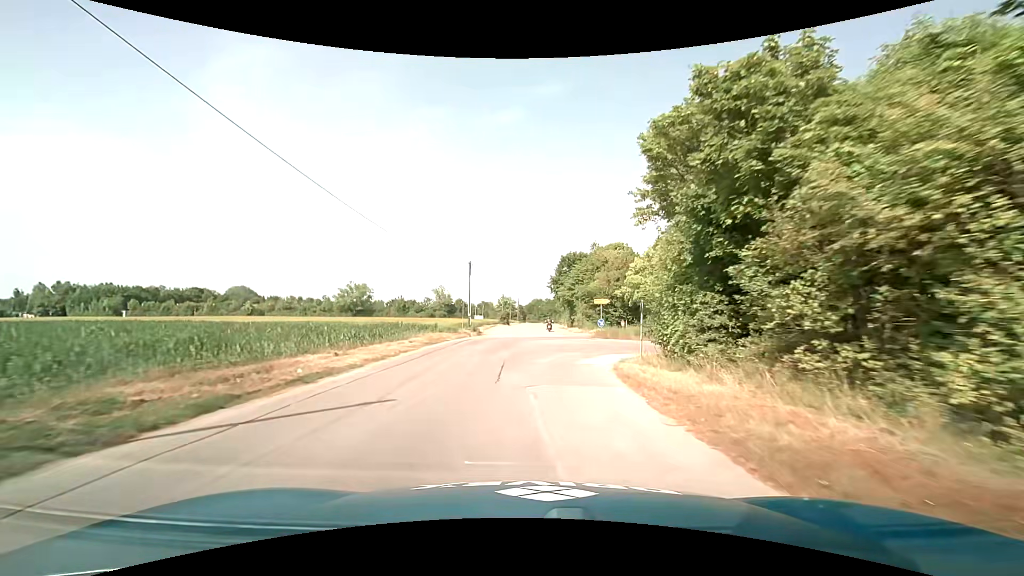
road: service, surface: asphalt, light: Day
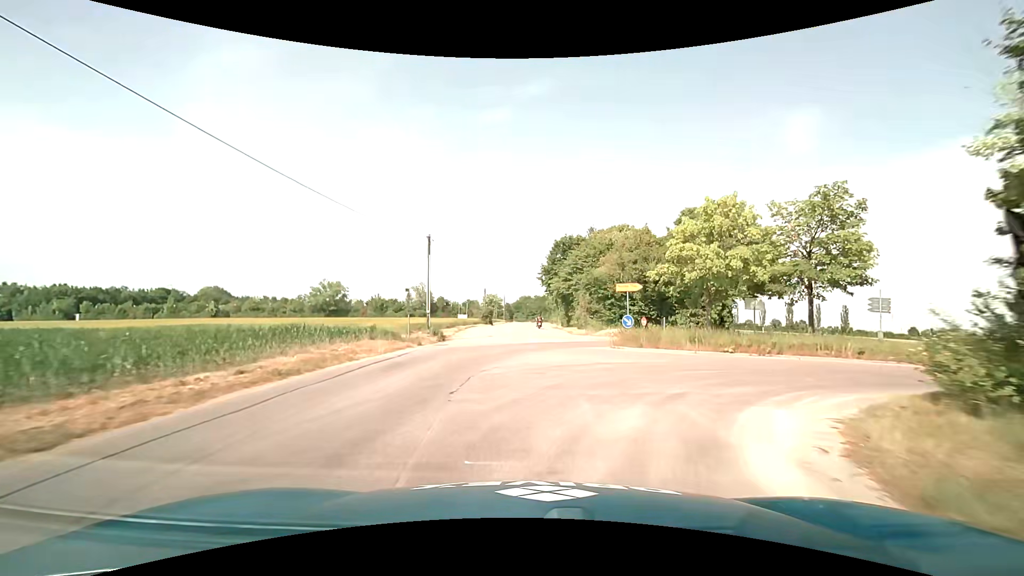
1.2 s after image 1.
(+0.2, +13.9) m; +2°
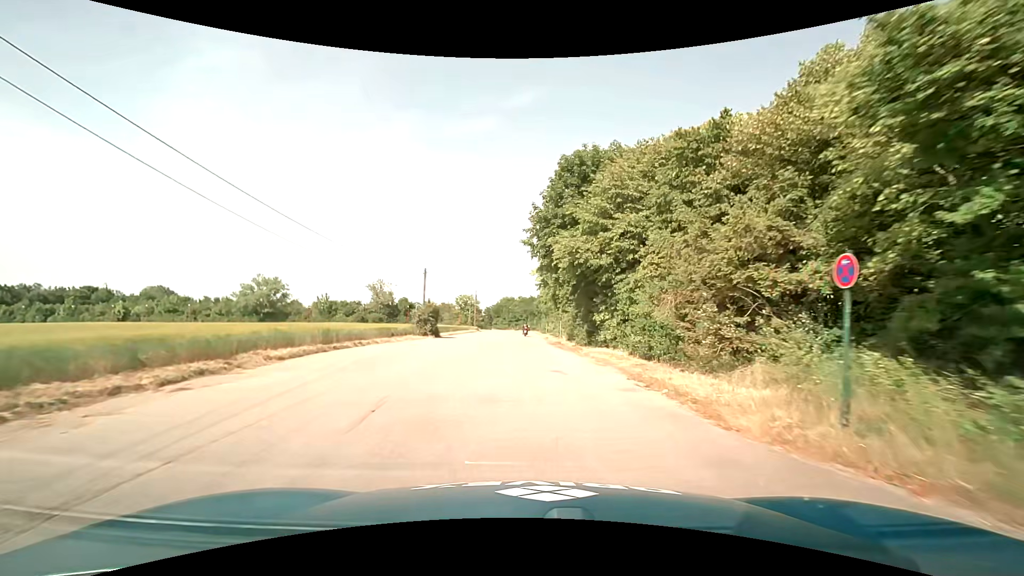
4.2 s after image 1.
(+0.5, +34.8) m; +1°
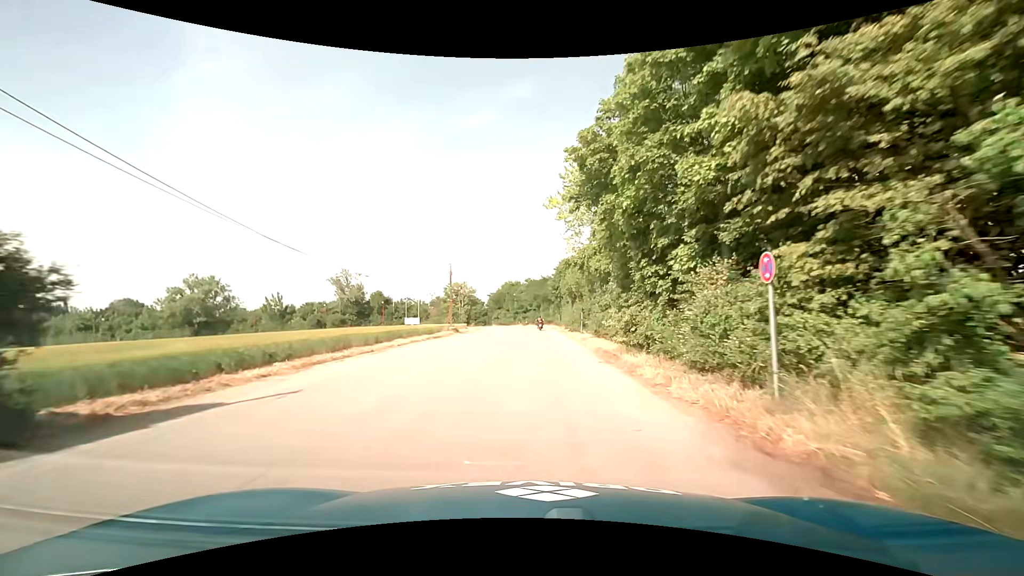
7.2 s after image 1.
(-0.2, +34.9) m; -1°
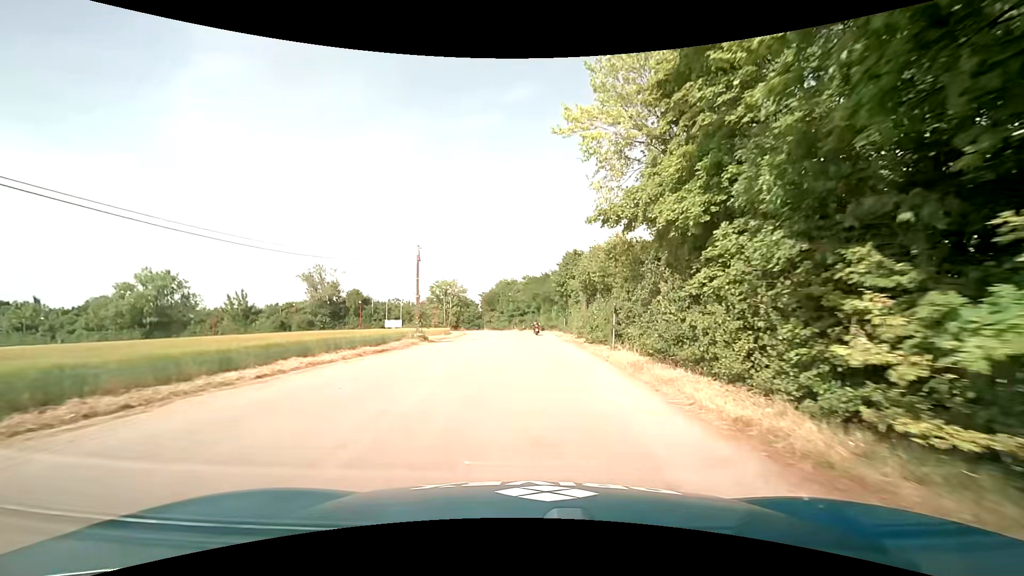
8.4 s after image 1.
(+0.2, +13.8) m; +1°
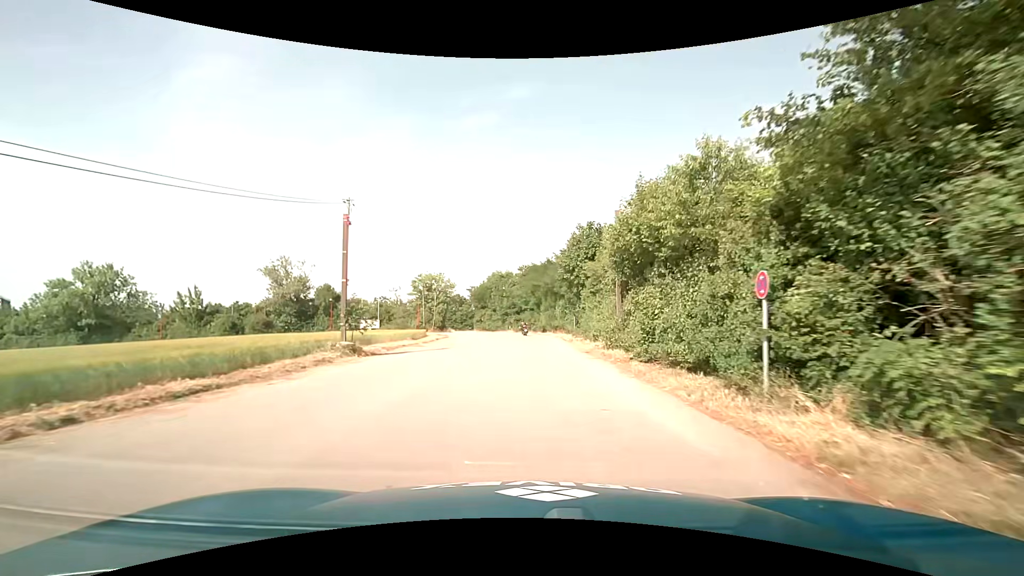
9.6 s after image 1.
(0.0, +13.6) m; 0°
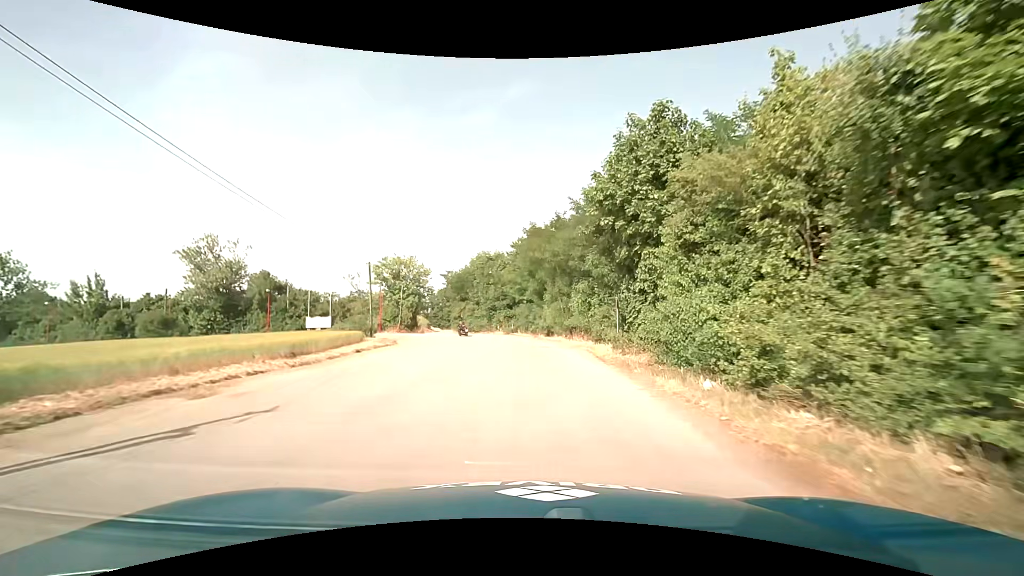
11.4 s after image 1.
(+0.1, +19.9) m; 0°
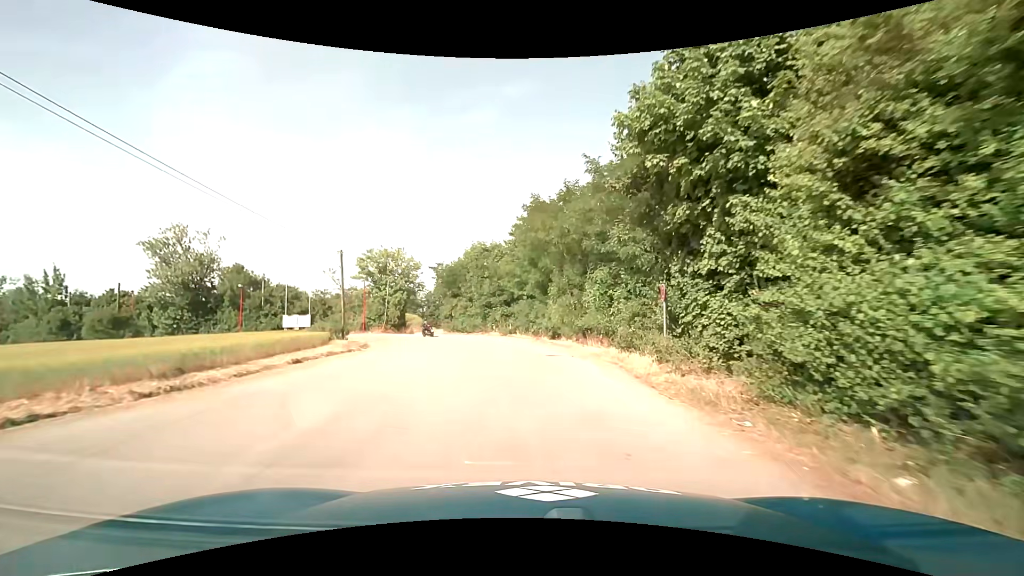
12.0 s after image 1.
(0.0, +6.5) m; 0°
(0, +10) (-1, +20) (-2, +30) (-6, +39) (-12, +47) (-20, +53) (-29, +56) (-39, +57) (-49, +56) (-59, +56) m
